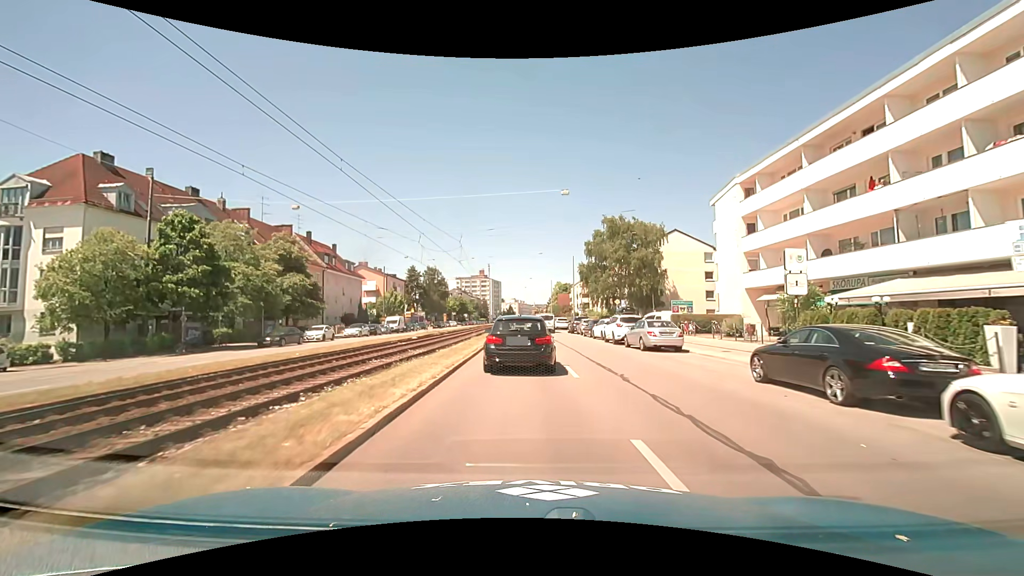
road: primary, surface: asphalt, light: Day
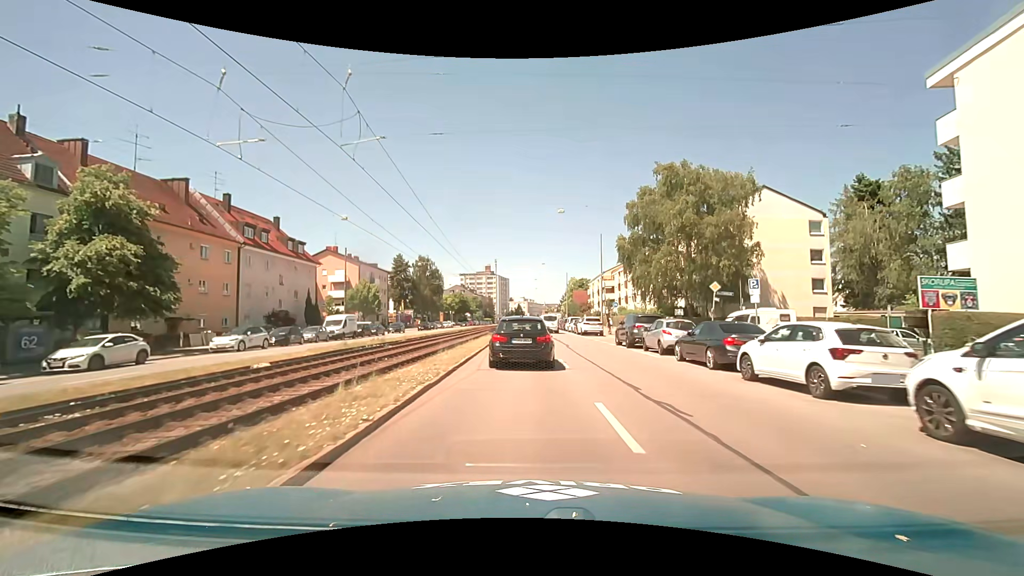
(-0.2, +24.5) m; -1°
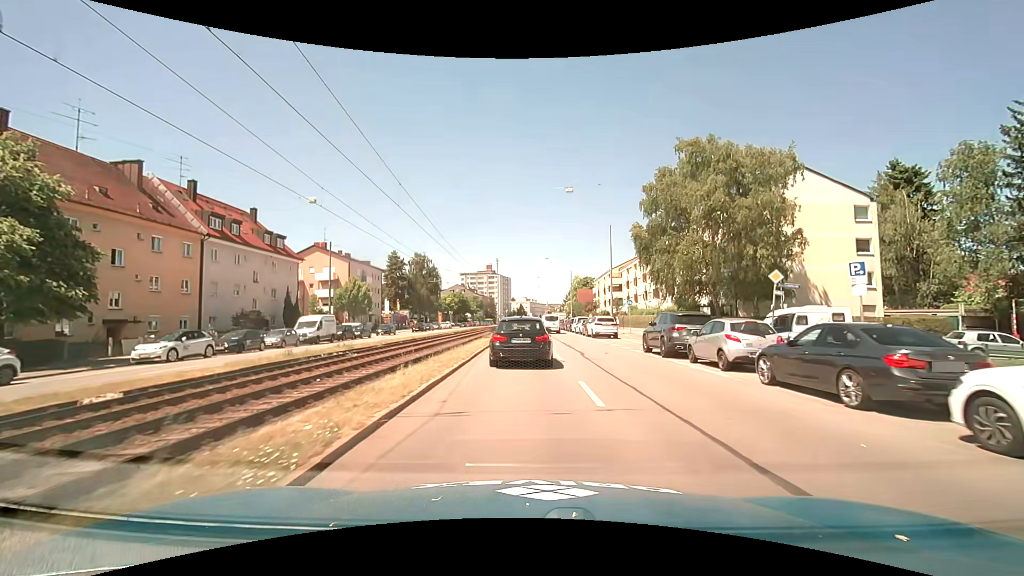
(0.0, +6.2) m; 0°
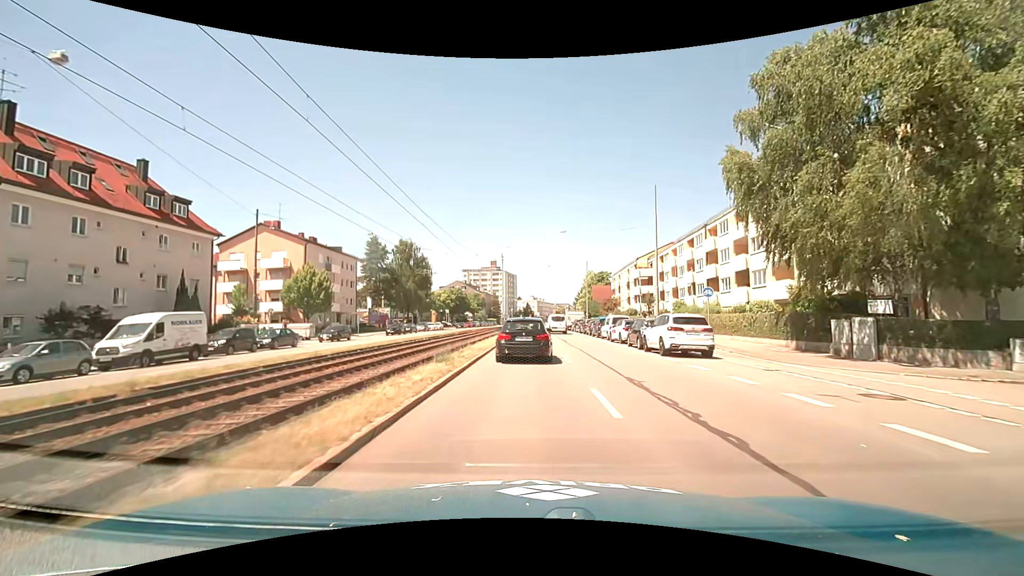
(-0.1, +19.1) m; 0°
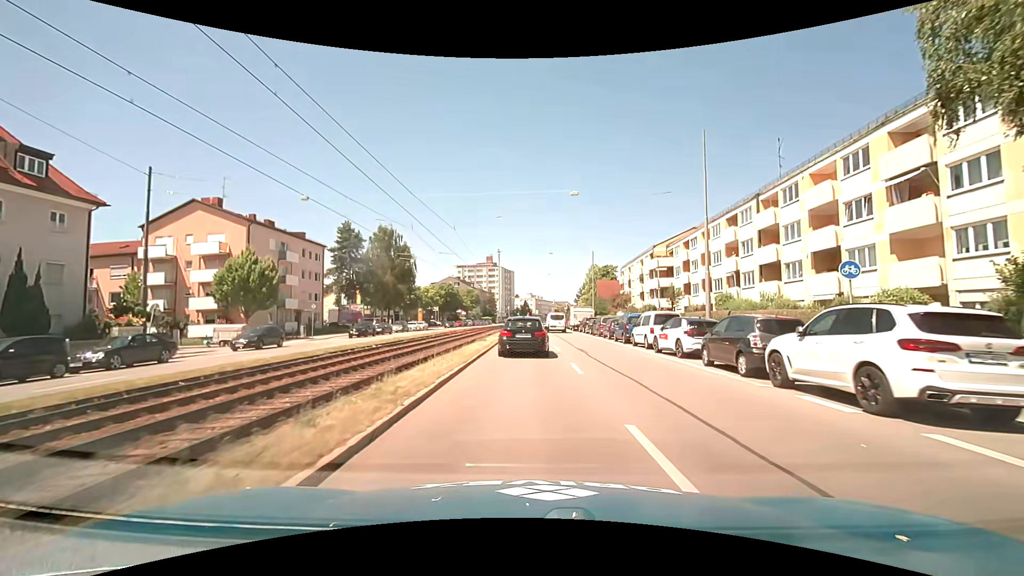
(-0.1, +12.6) m; -1°
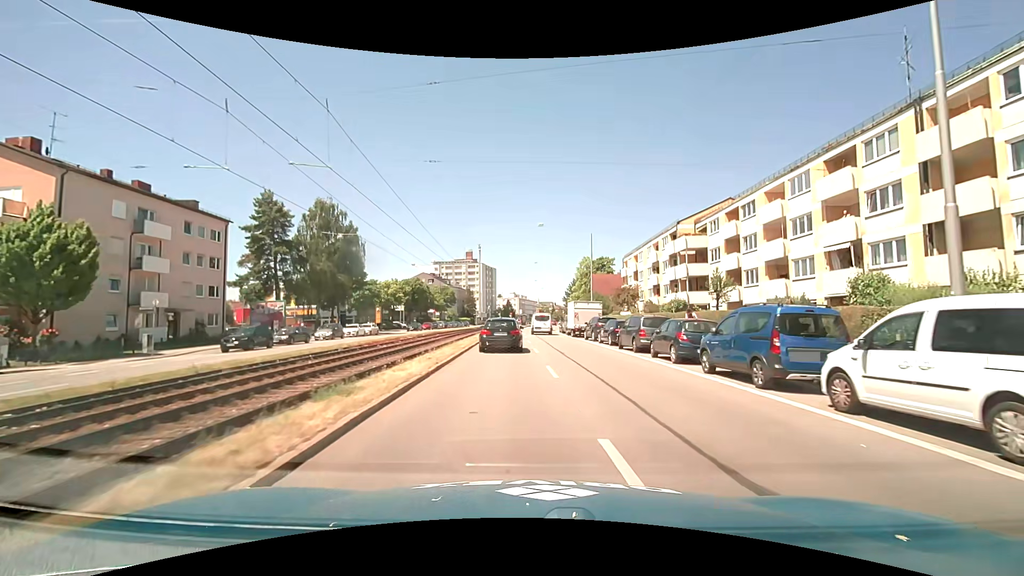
(+0.3, +18.9) m; +2°
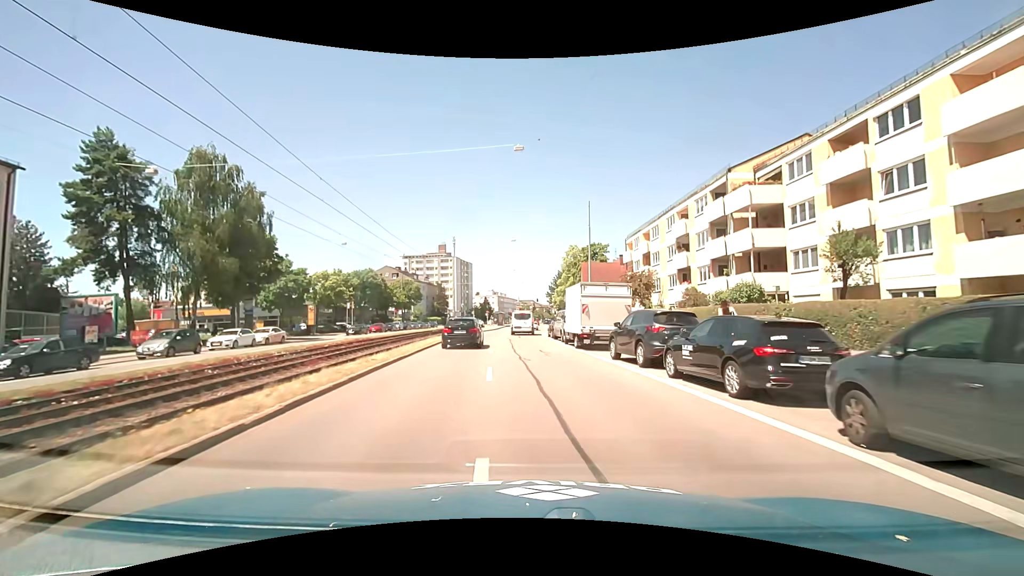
(+0.4, +18.8) m; +2°
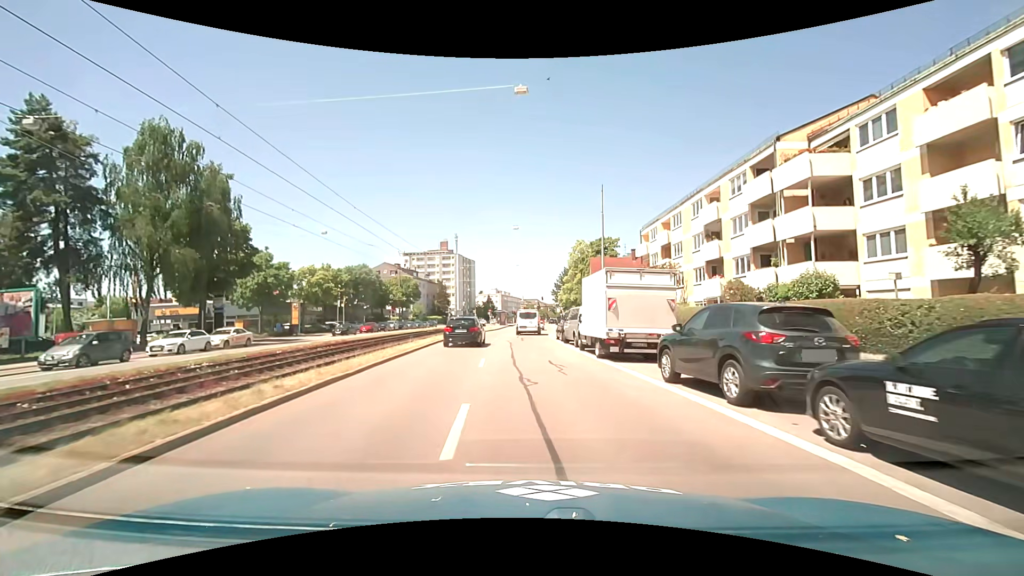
(0.0, +6.0) m; 0°
(0, +10) (0, +20) (0, +30) (0, +40) (+1, +50) (+1, +60) (+1, +70) (+2, +80) (+2, +90) (+3, +100) m
